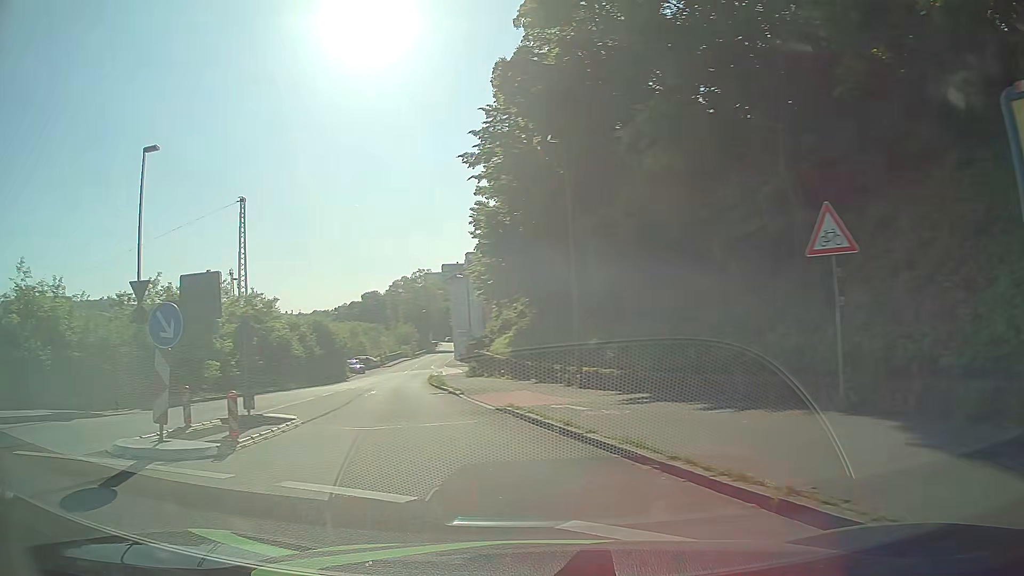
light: Day
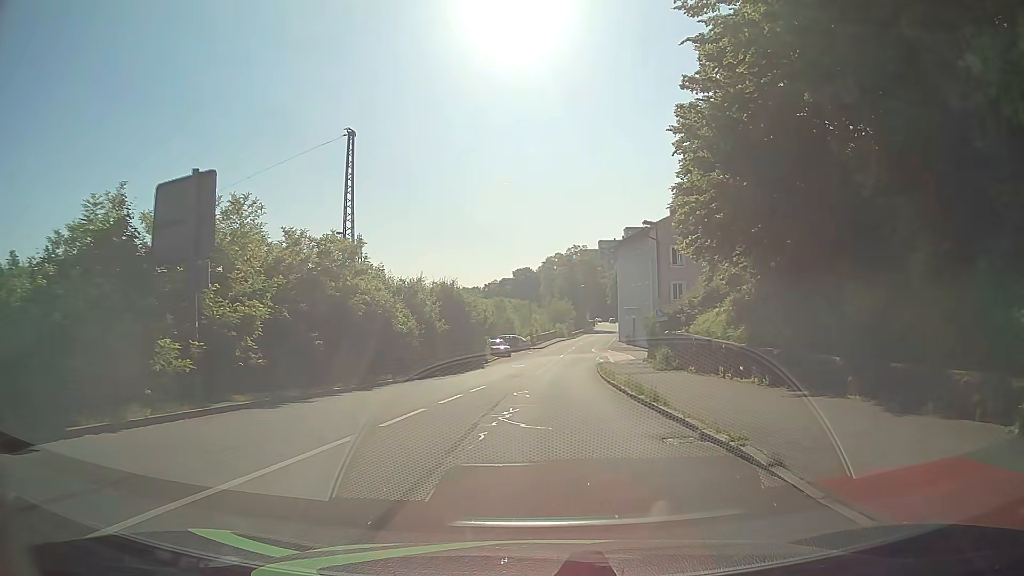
(-3.2, +15.0) m; -13°
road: residential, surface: asphalt
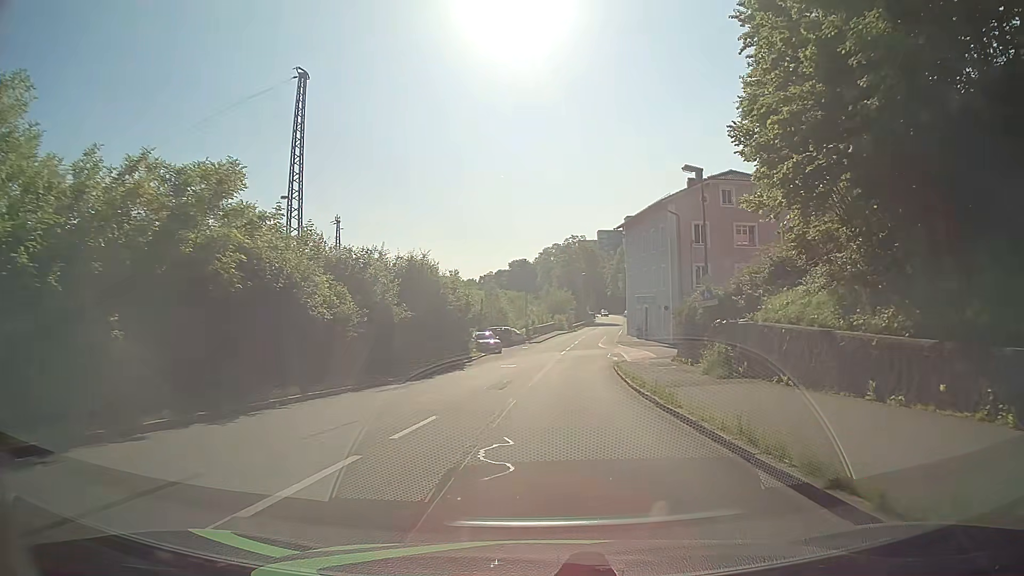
(-0.1, +10.8) m; -1°
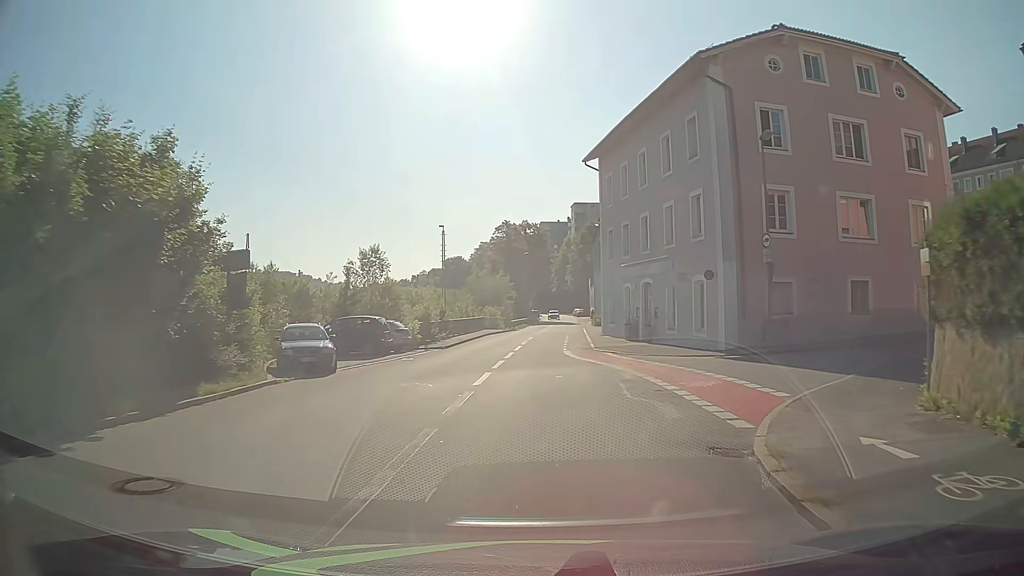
(+1.8, +29.4) m; +6°
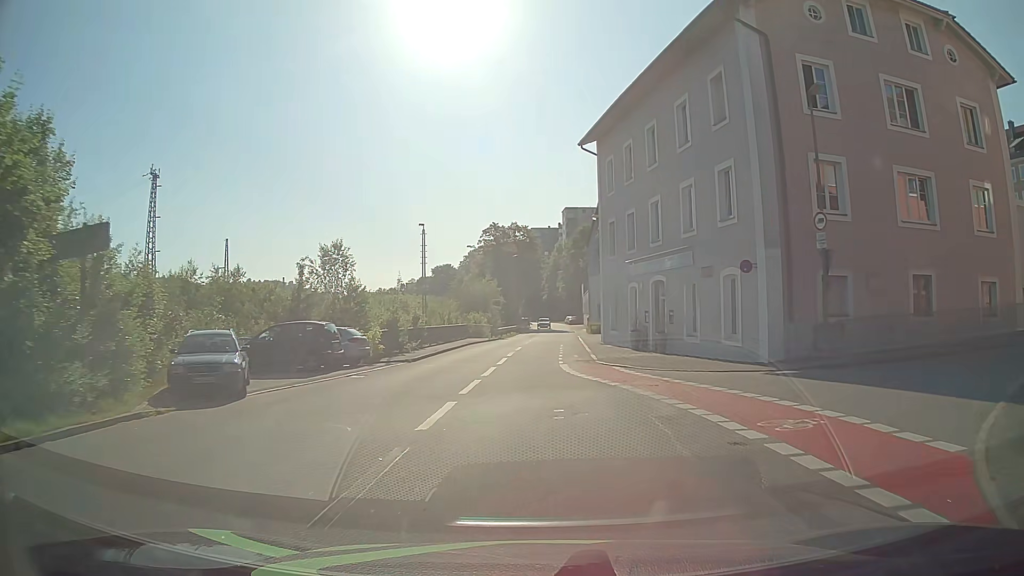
(+0.1, +6.0) m; +2°
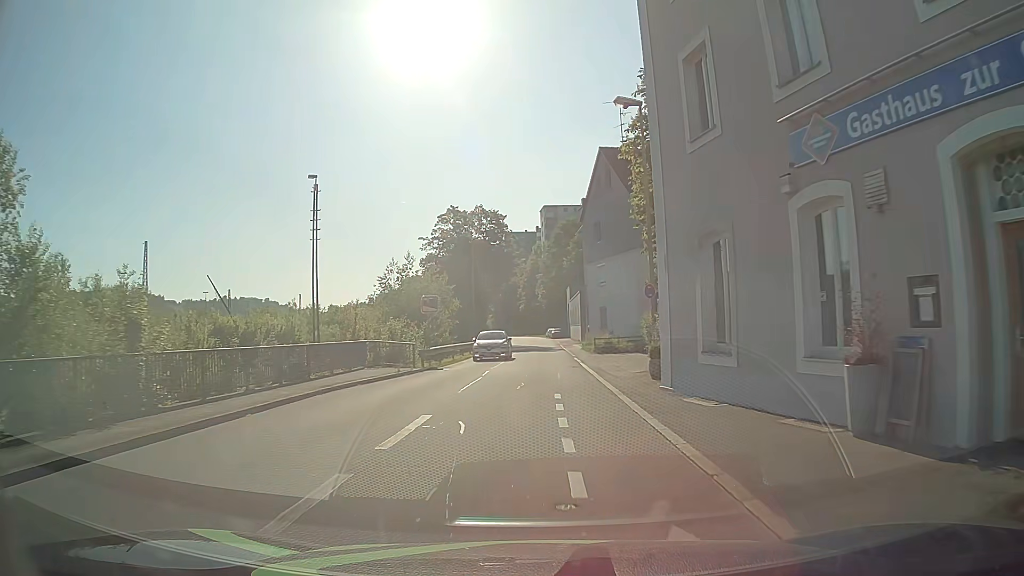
(+0.3, +23.9) m; +2°
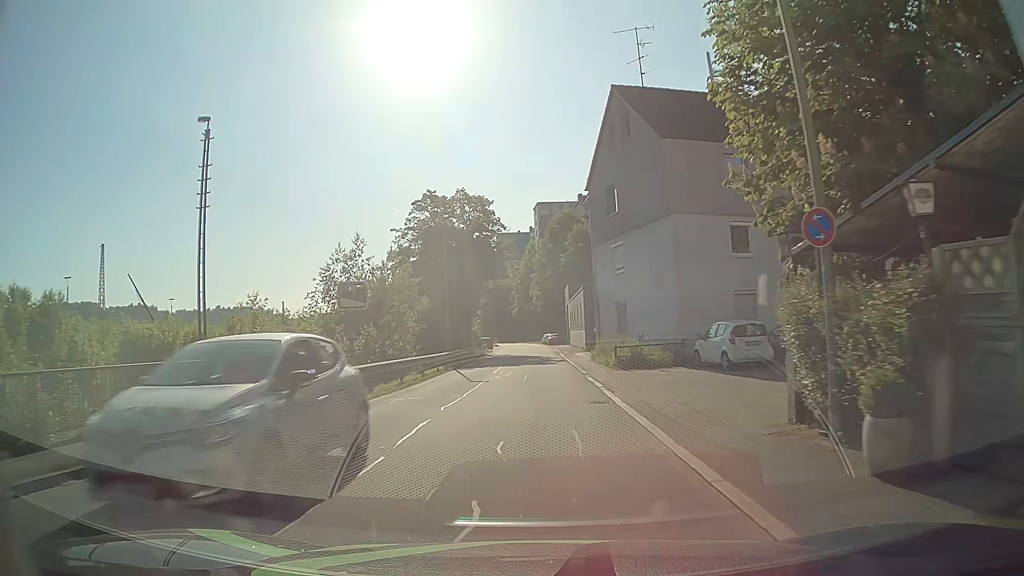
(-0.2, +11.9) m; -2°
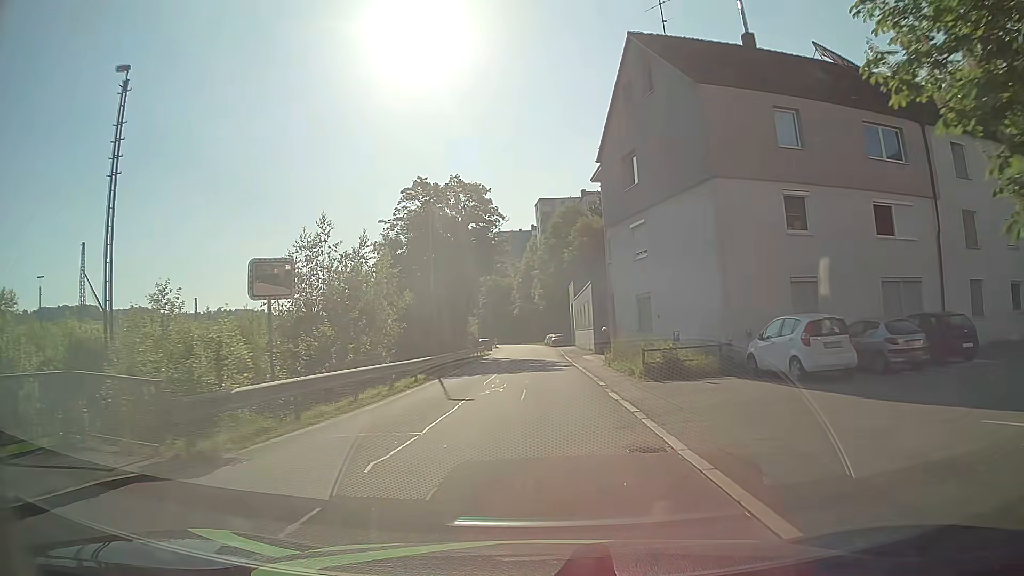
(+0.2, +6.0) m; +2°
